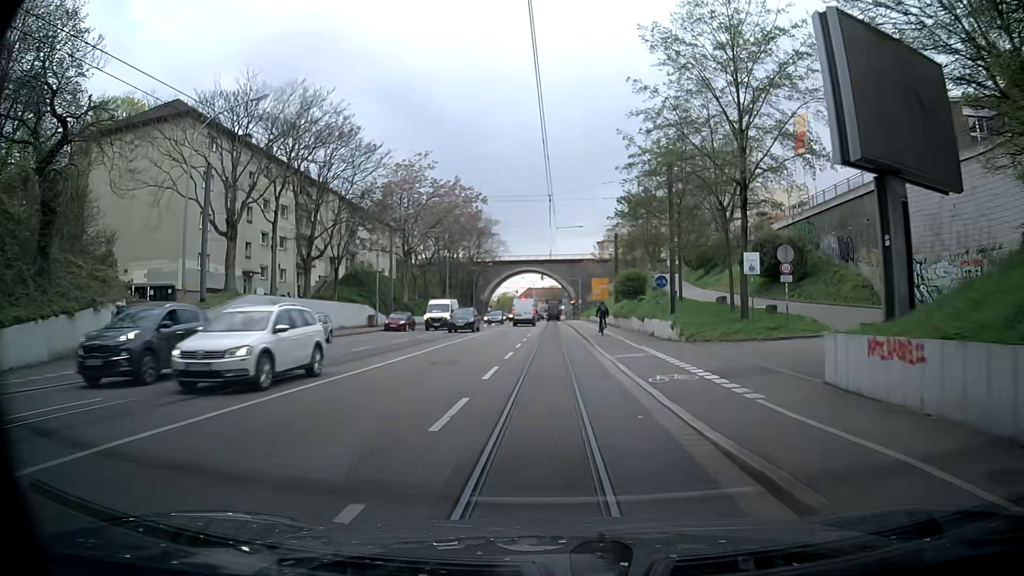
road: primary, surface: asphalt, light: Day
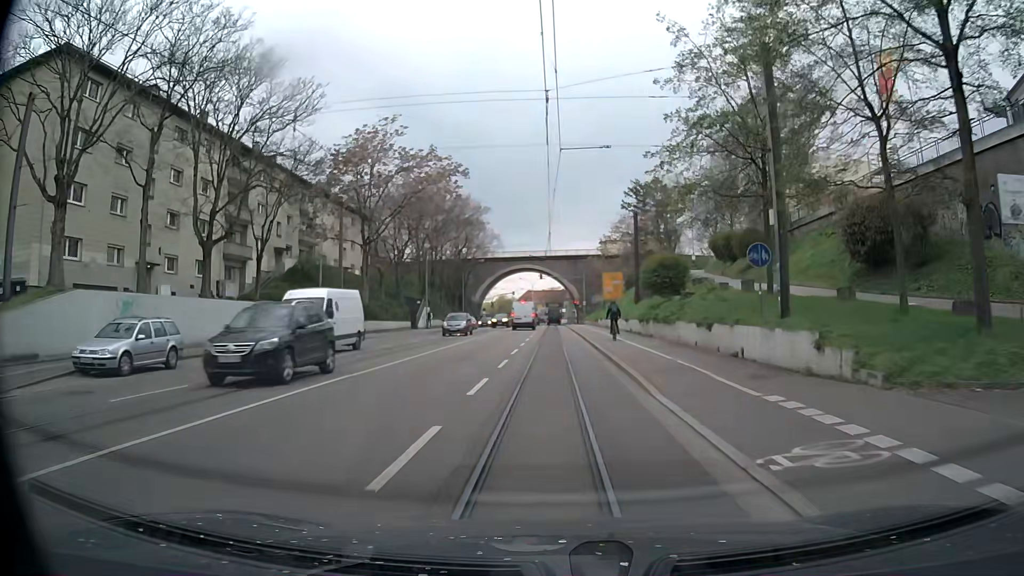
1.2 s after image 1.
(-0.1, +14.7) m; 0°
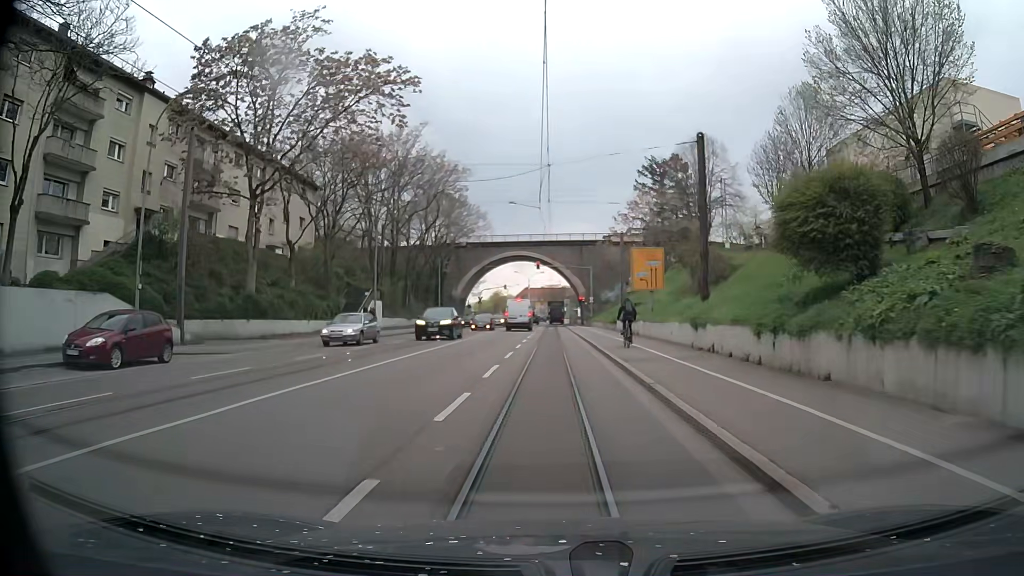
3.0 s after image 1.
(+0.1, +20.8) m; 0°
